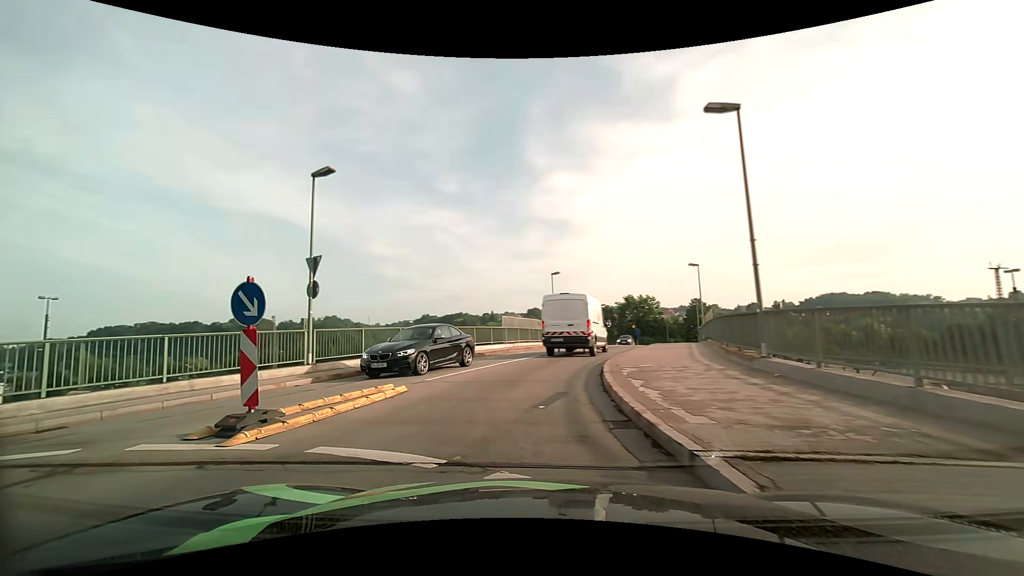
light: Day
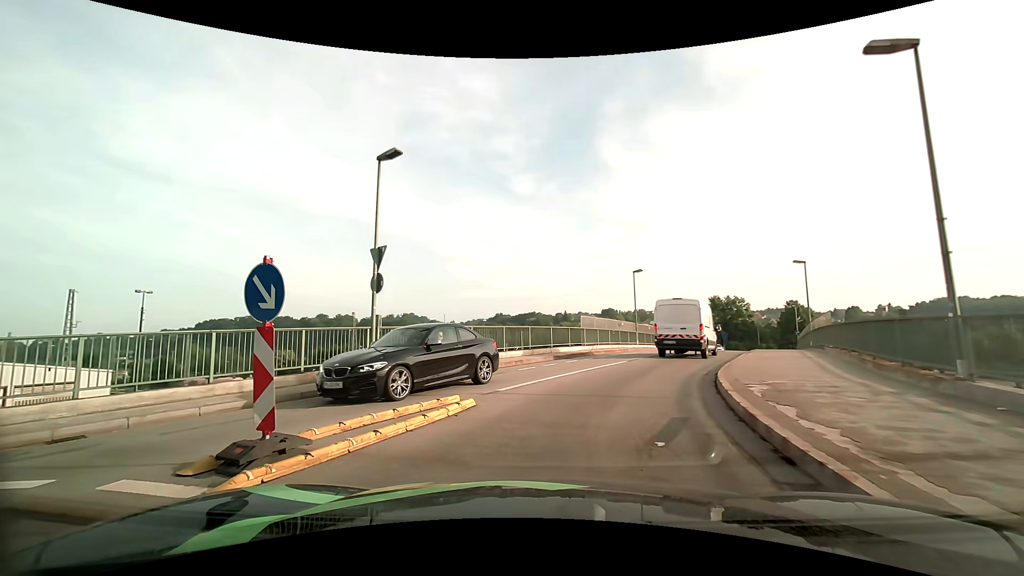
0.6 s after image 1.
(-0.2, +2.1) m; -7°
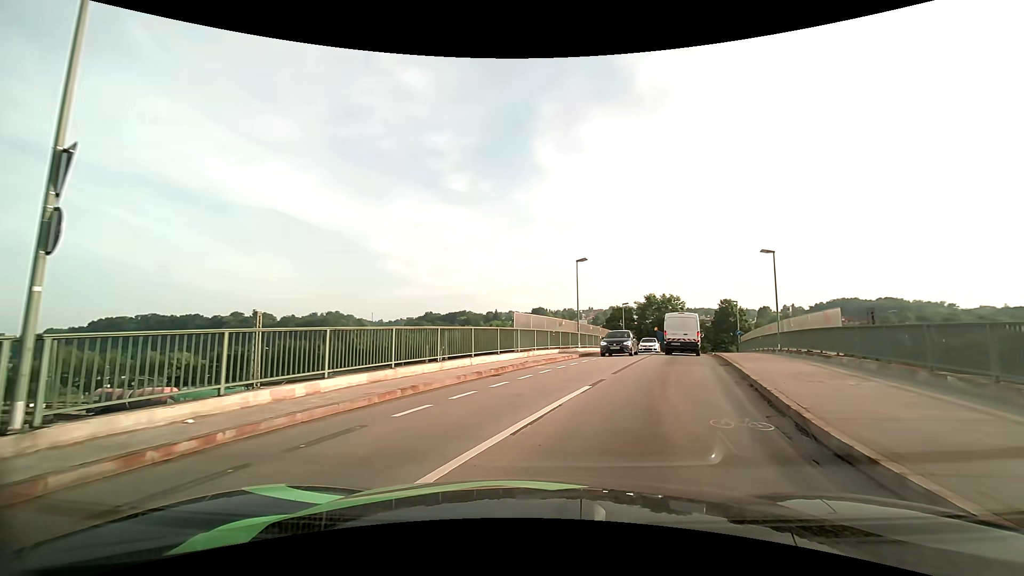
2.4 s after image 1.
(+0.2, +7.9) m; +7°
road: unclassified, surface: asphalt
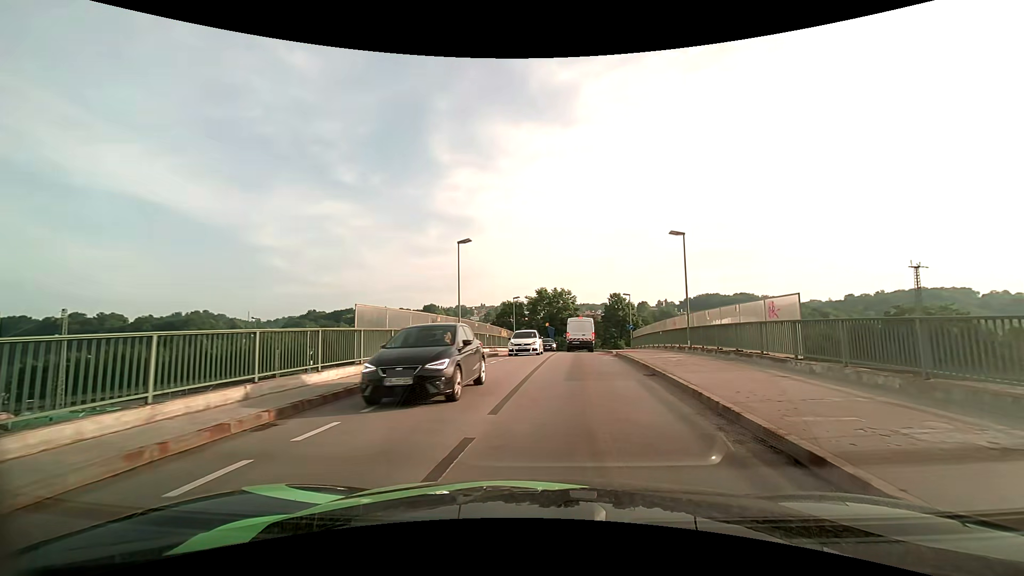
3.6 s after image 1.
(+0.8, +7.0) m; +12°
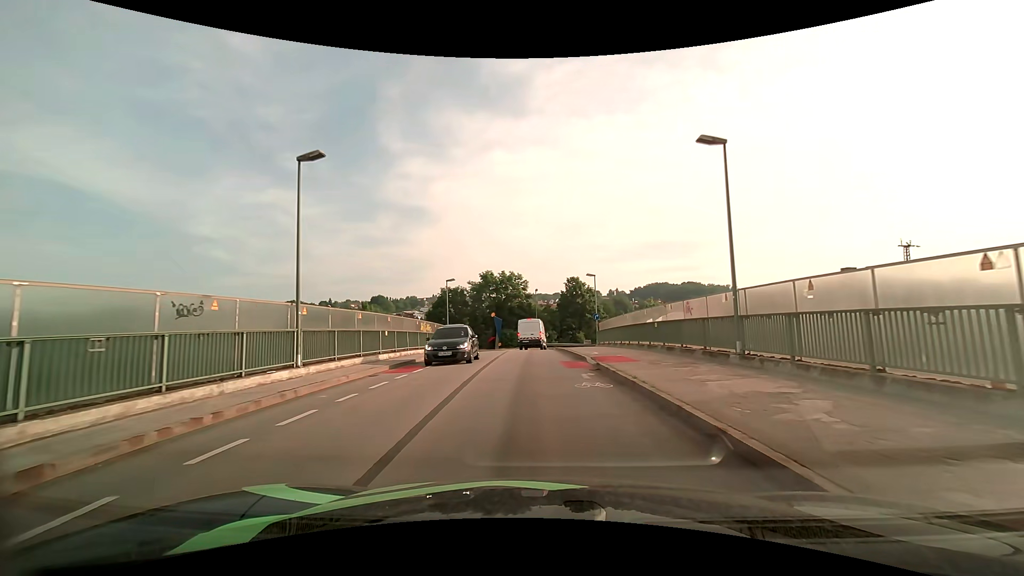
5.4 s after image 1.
(+1.1, +13.4) m; +6°
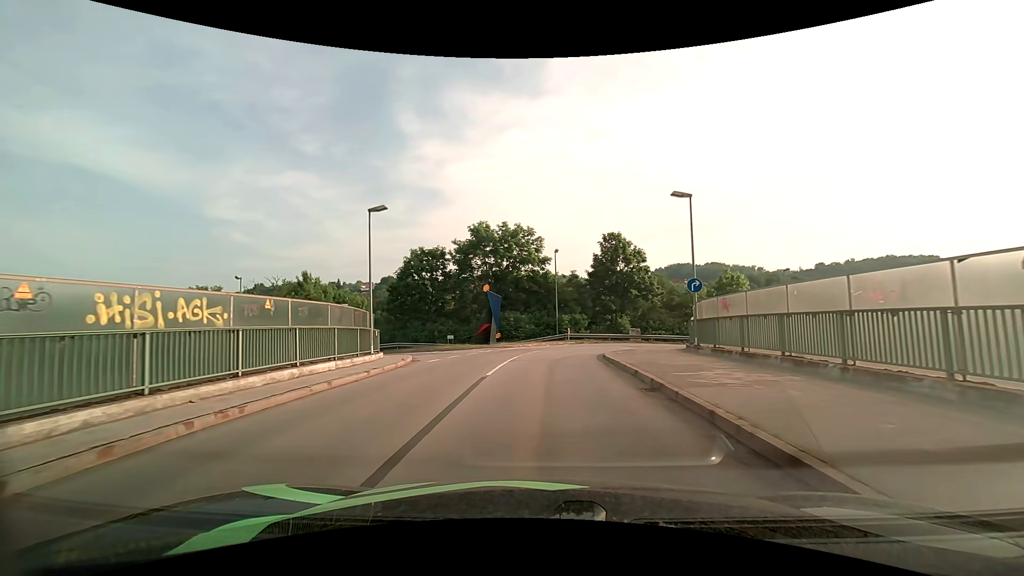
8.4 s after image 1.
(-0.4, +24.0) m; -2°
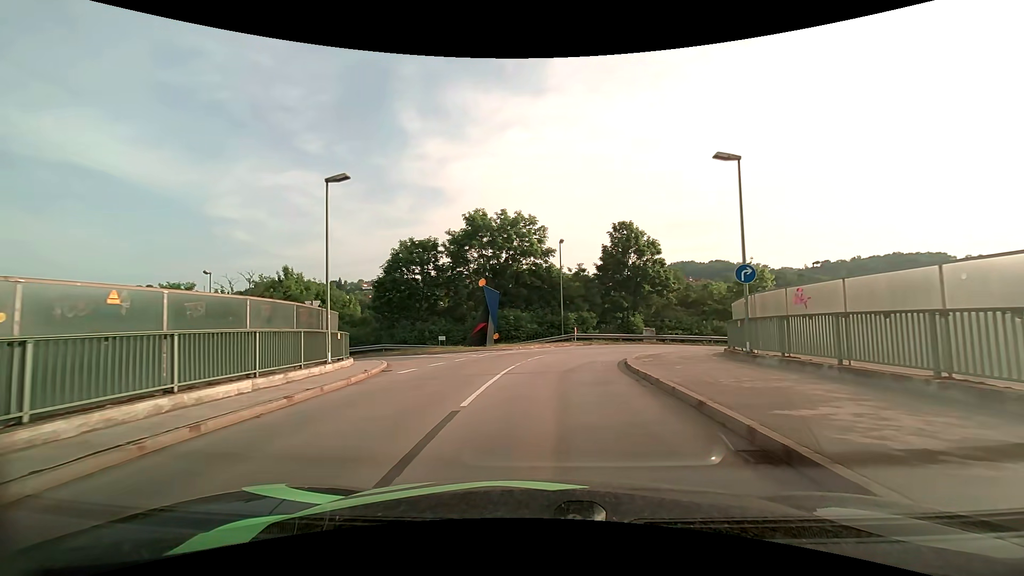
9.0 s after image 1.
(0.0, +4.6) m; 0°
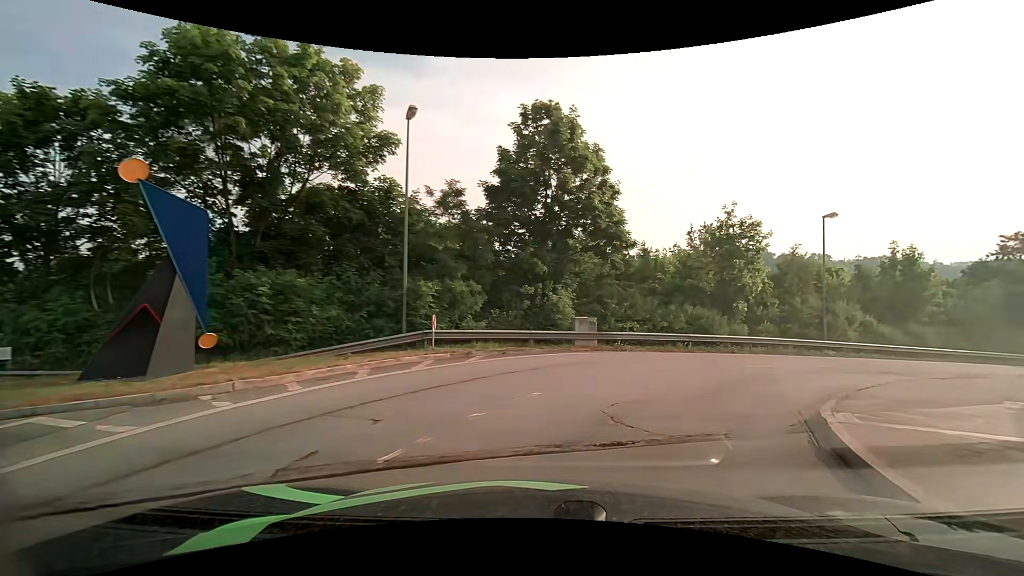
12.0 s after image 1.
(+1.4, +22.0) m; +15°
(+2, +10) (+7, +18) (+16, +24) (+24, +29) (+33, +34) (+41, +39) (+50, +44) (+58, +49) (+67, +55) (+75, +60) m
